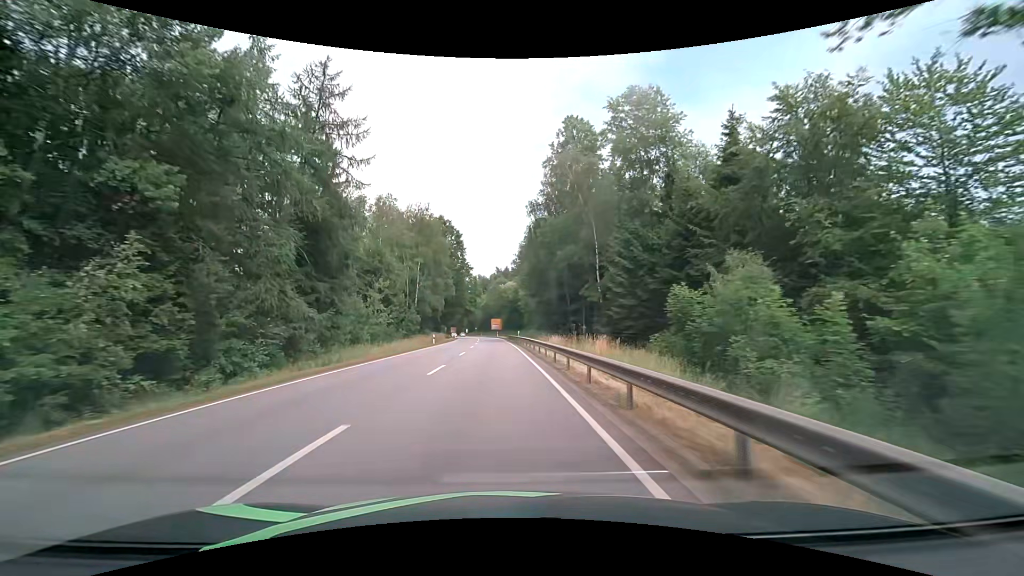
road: primary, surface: asphalt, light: Day
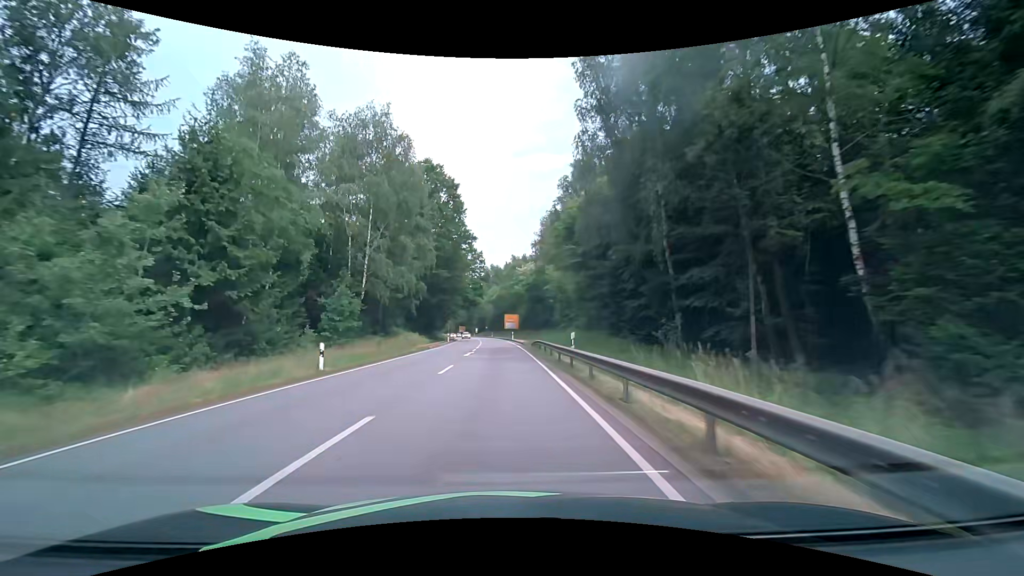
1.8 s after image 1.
(-0.6, +35.1) m; -2°
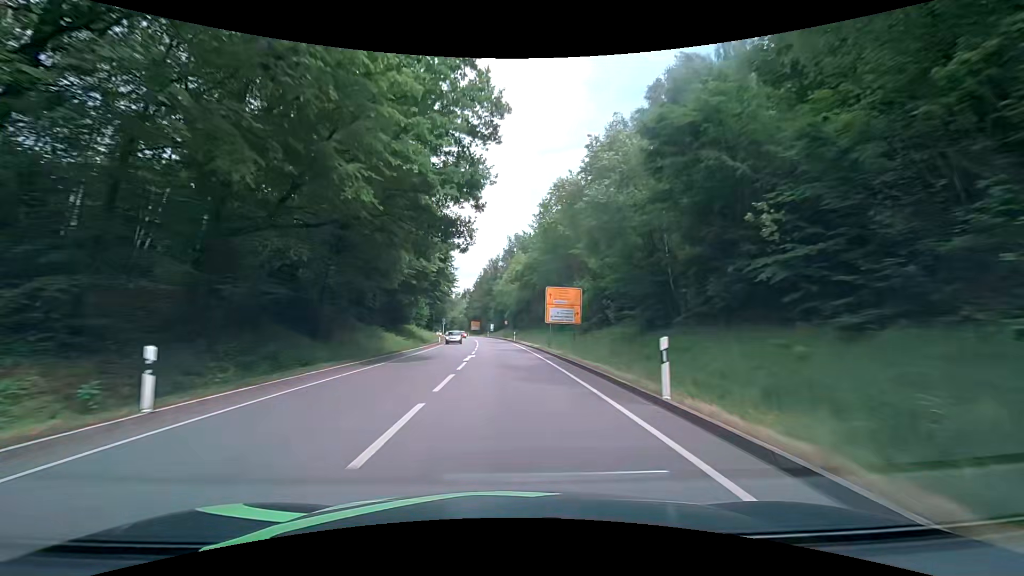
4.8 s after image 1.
(-1.4, +59.5) m; -3°
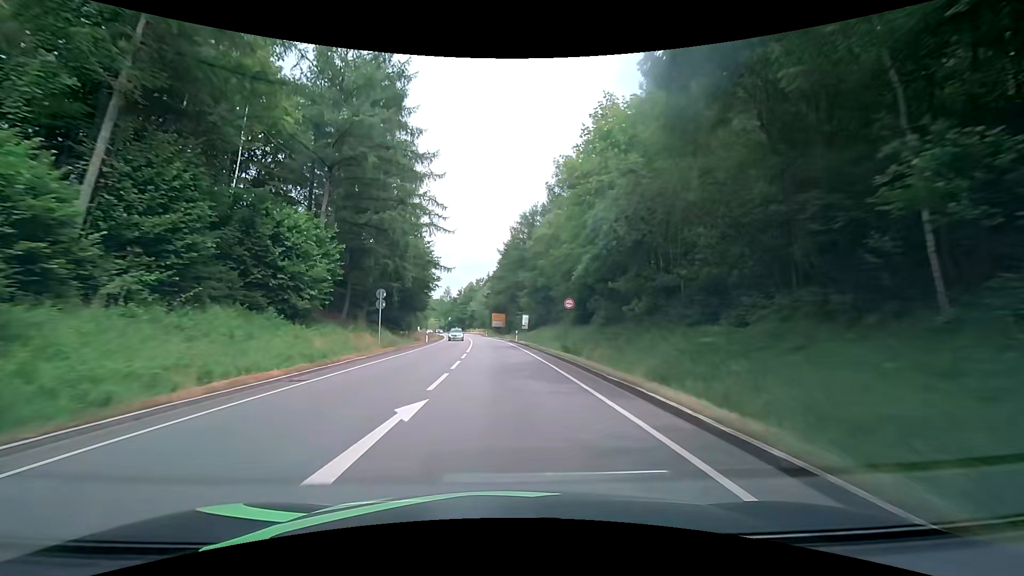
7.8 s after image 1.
(-1.8, +60.1) m; -4°
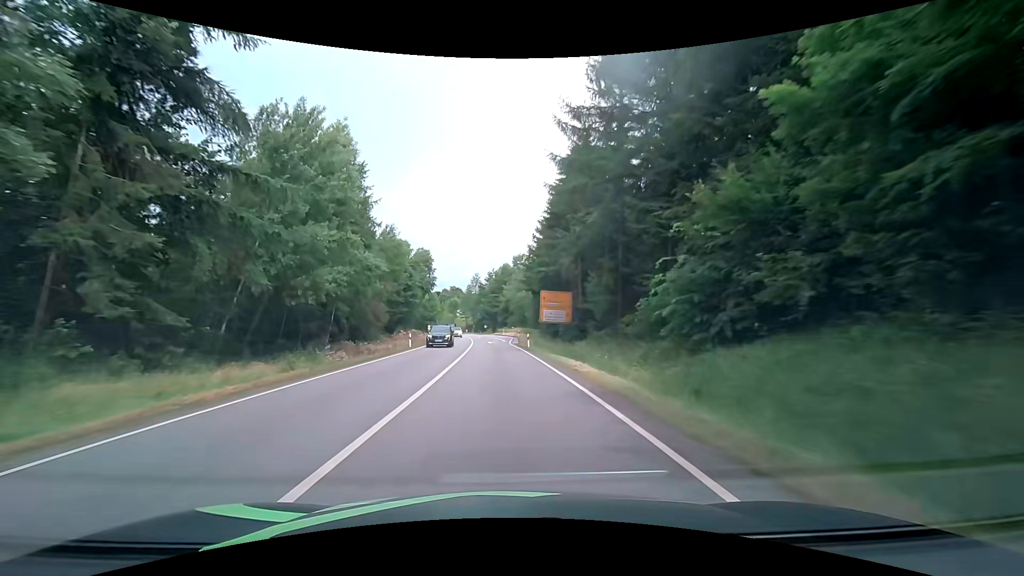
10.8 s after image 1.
(-2.1, +59.9) m; -5°
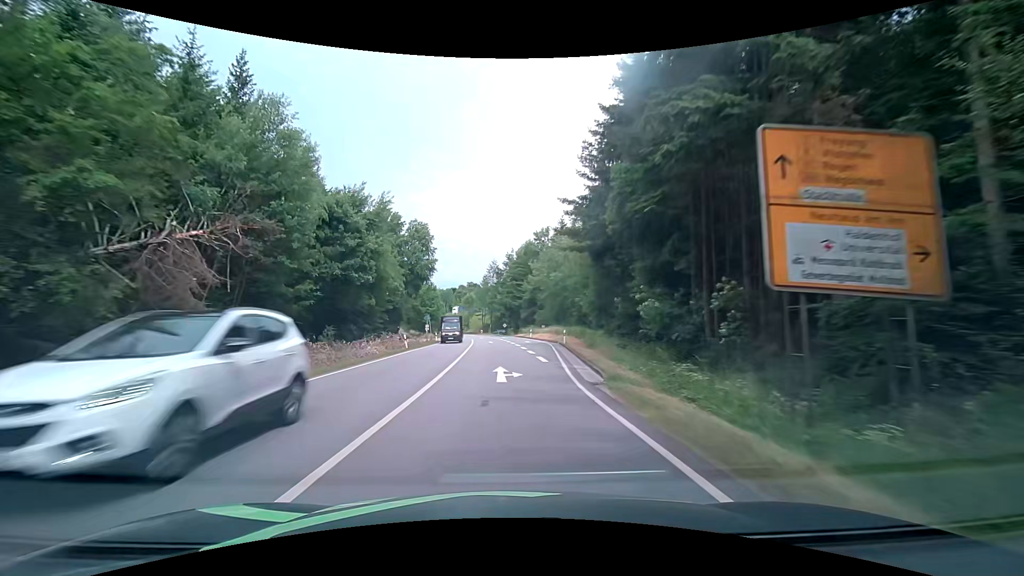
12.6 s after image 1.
(-0.6, +35.9) m; -1°
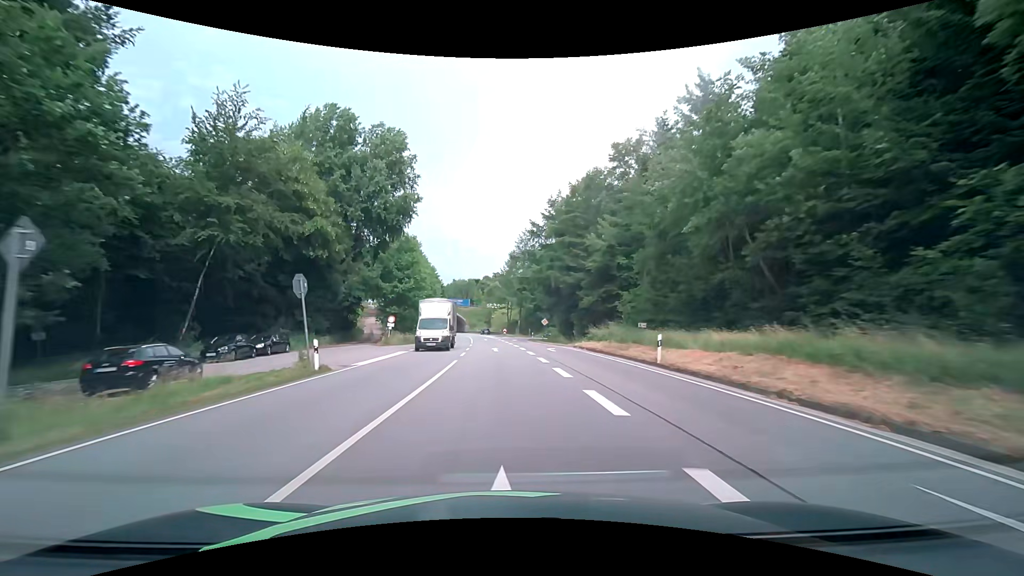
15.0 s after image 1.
(-2.0, +47.8) m; -4°
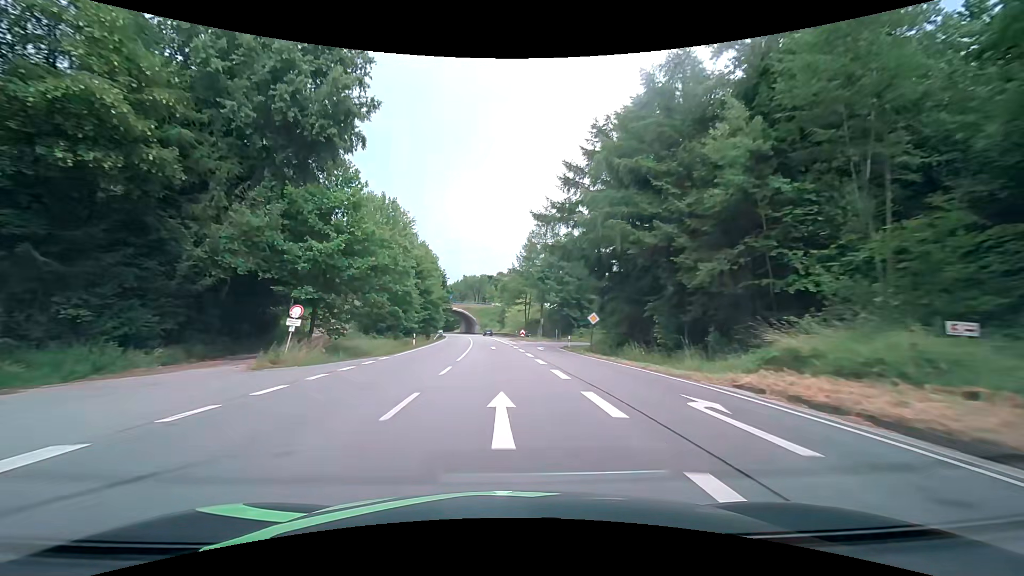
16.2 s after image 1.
(-0.2, +24.0) m; -2°
(0, +10) (0, +20) (0, +30) (-1, +40) (-1, +50) (-2, +60) (-3, +70) (-4, +80) (-5, +90) (-6, +100) m
